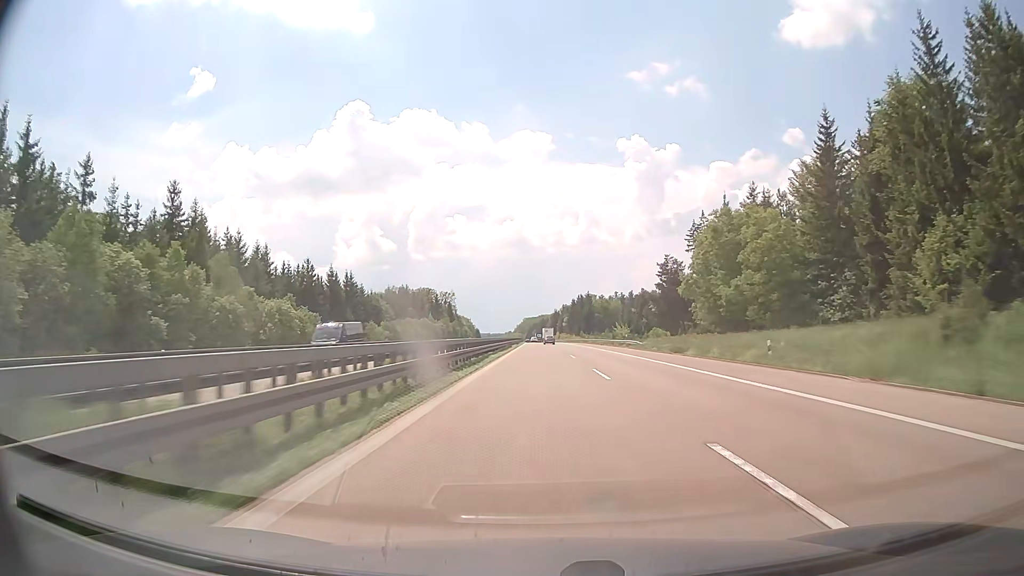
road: motorway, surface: concrete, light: Day
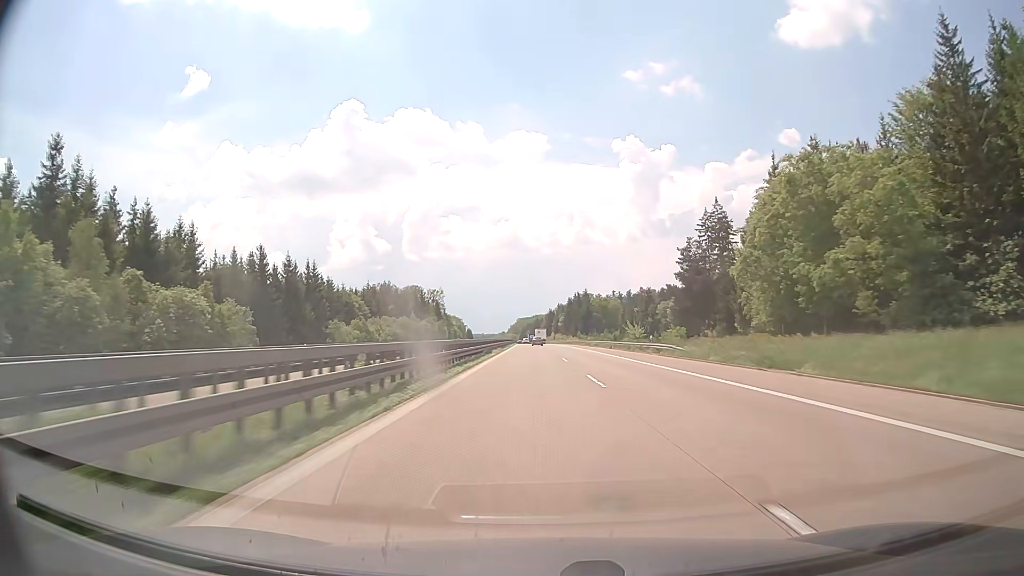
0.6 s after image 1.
(+0.1, +20.9) m; +1°
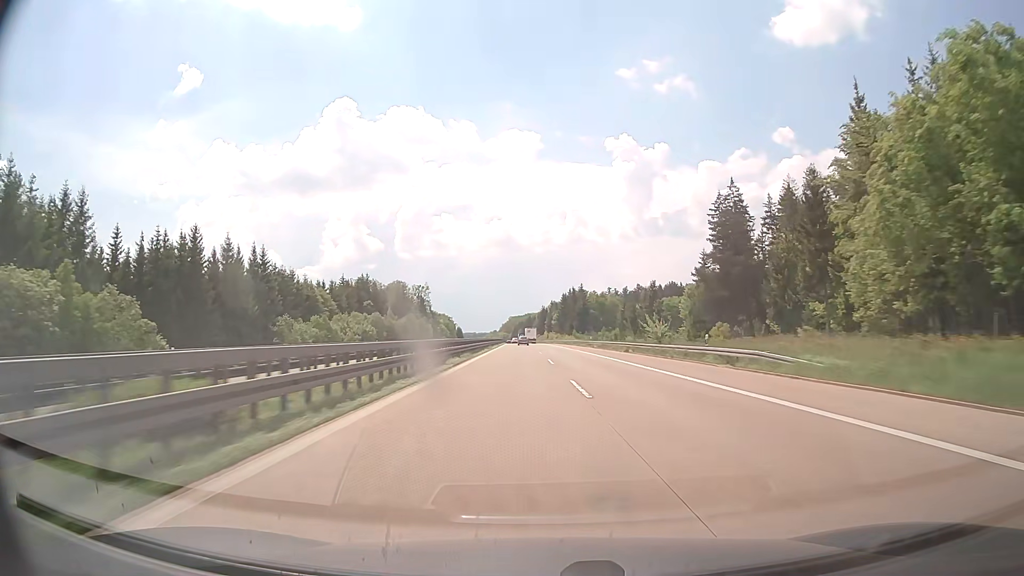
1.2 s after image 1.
(+0.1, +20.9) m; +1°
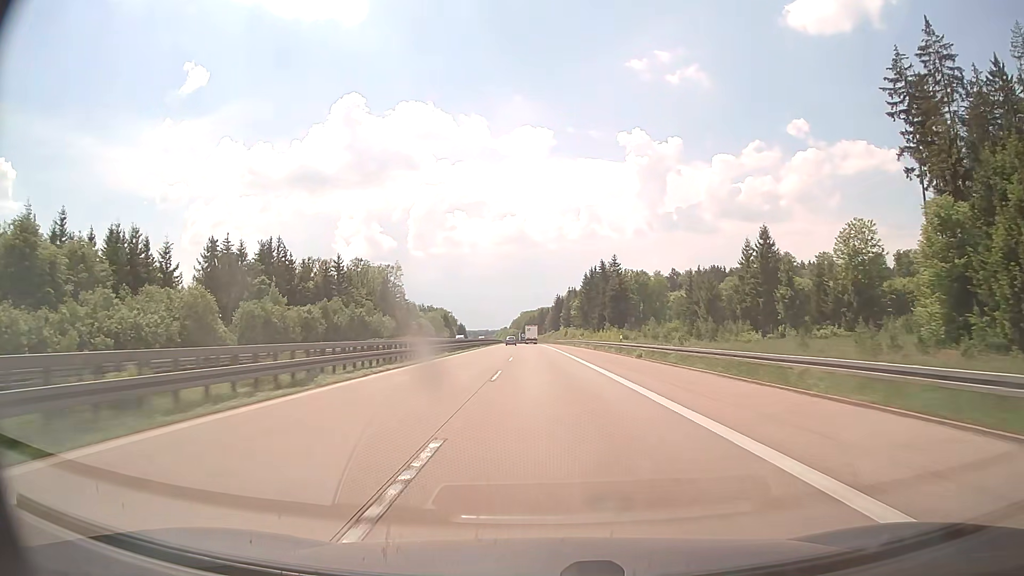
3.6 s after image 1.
(+0.1, +83.6) m; -1°
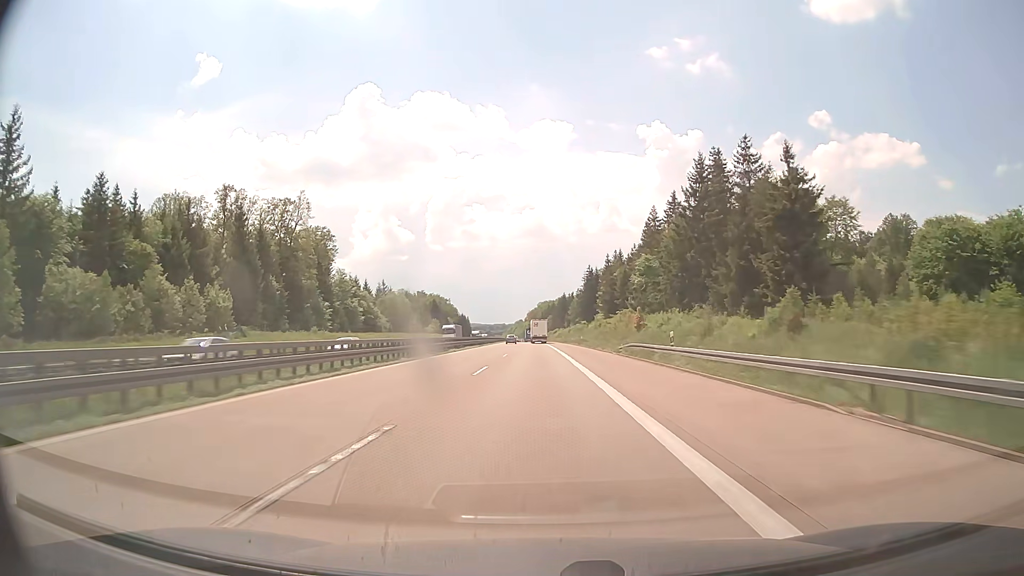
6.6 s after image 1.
(-1.8, +104.7) m; -2°
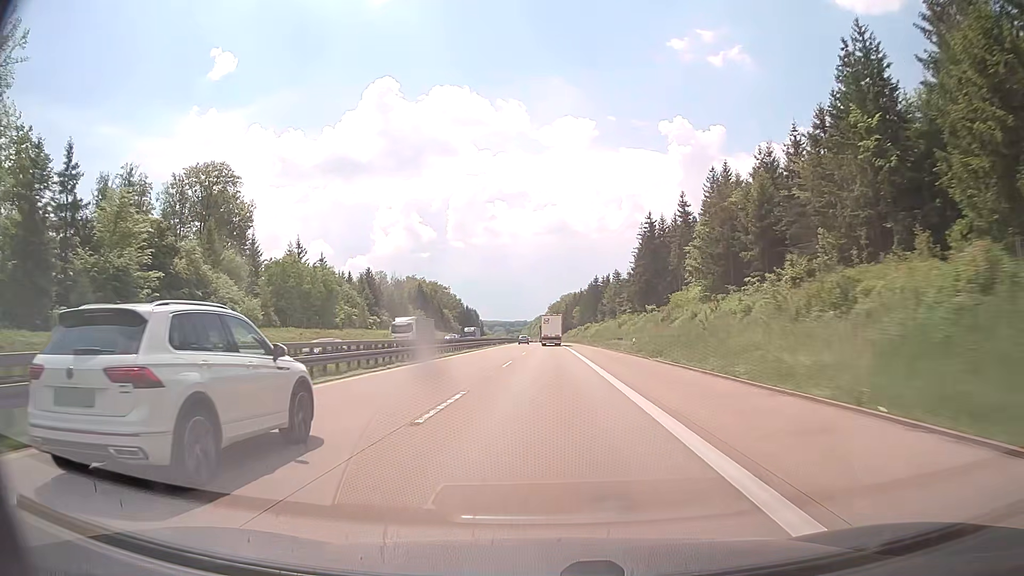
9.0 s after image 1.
(-1.1, +83.6) m; -2°
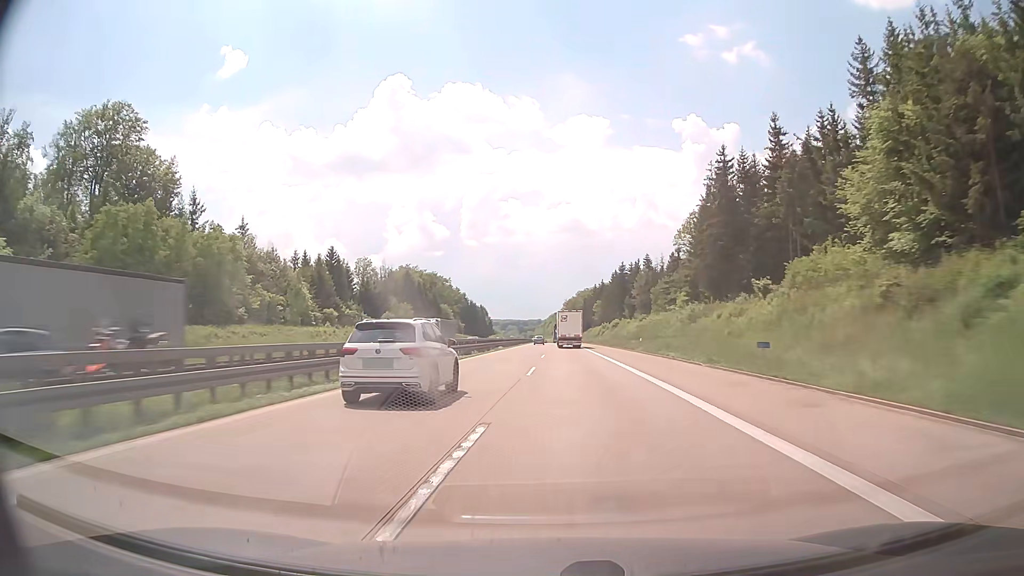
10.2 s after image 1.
(-0.4, +41.8) m; -1°
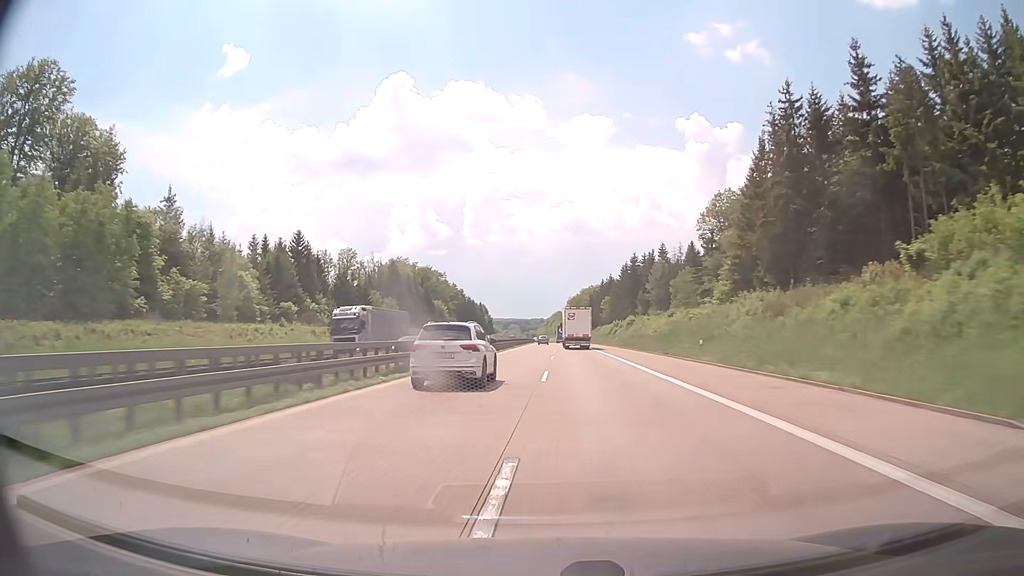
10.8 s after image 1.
(0.0, +20.9) m; 0°
